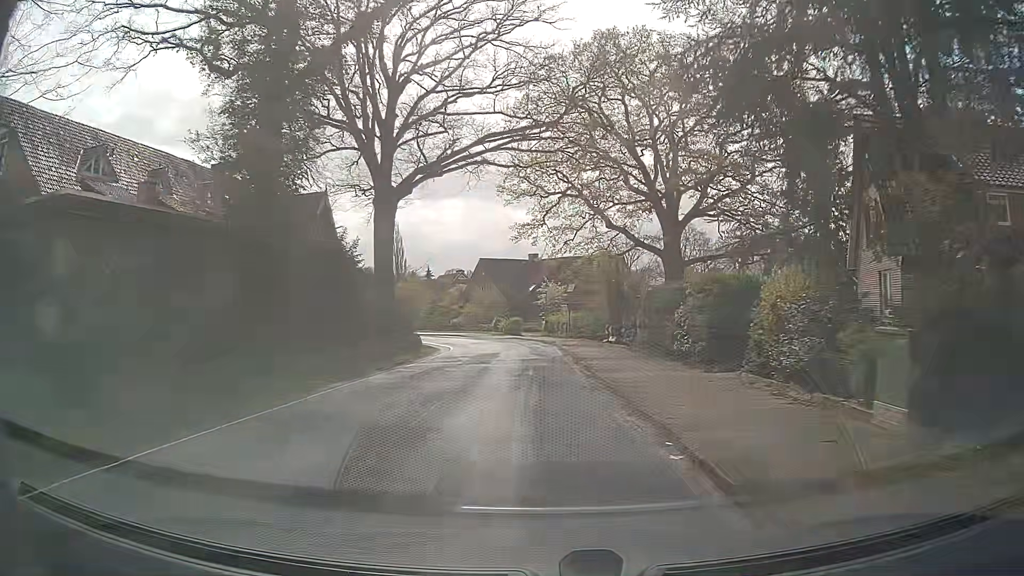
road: secondary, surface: asphalt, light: Day
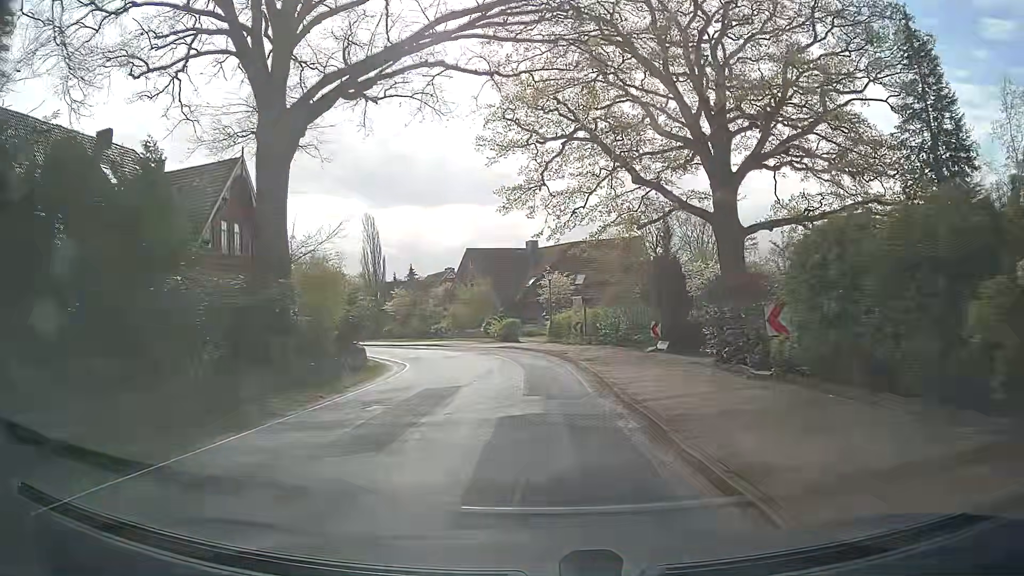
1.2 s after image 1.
(-0.3, +15.0) m; -1°
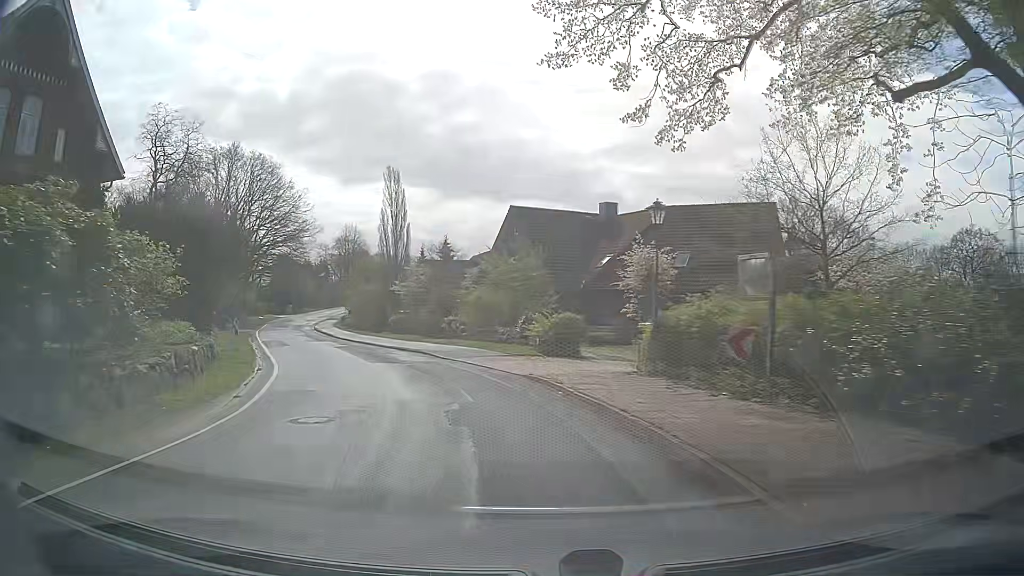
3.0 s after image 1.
(-0.6, +22.3) m; -6°
(-1, +10) (-3, +20) (-7, +29) (-11, +38) (-16, +47) (-20, +56) (-24, +65) (-27, +75) (-30, +84) (-33, +94) m
